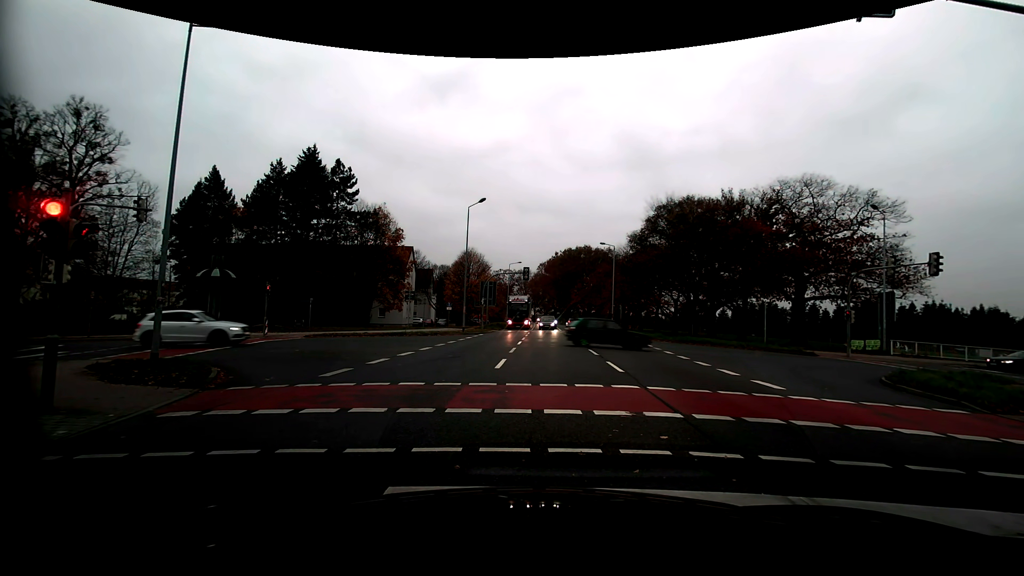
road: primary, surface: asphalt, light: Day
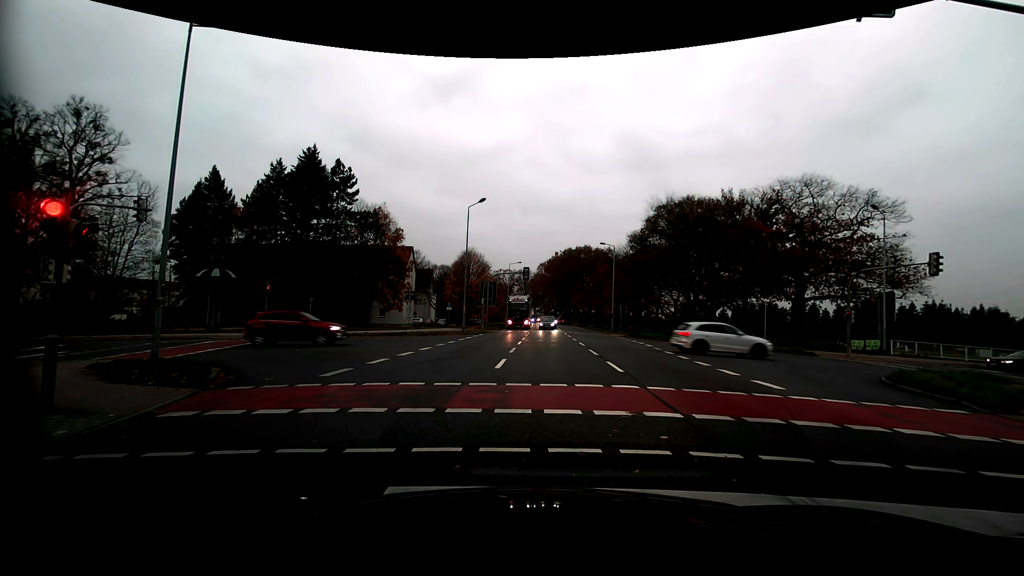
(0.0, 0.0) m; 0°
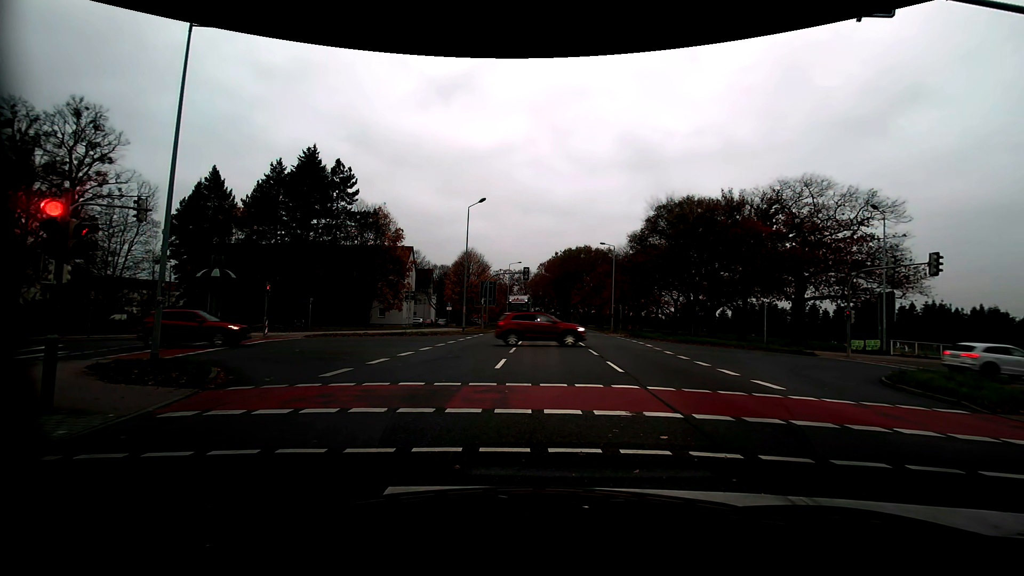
(0.0, 0.0) m; 0°
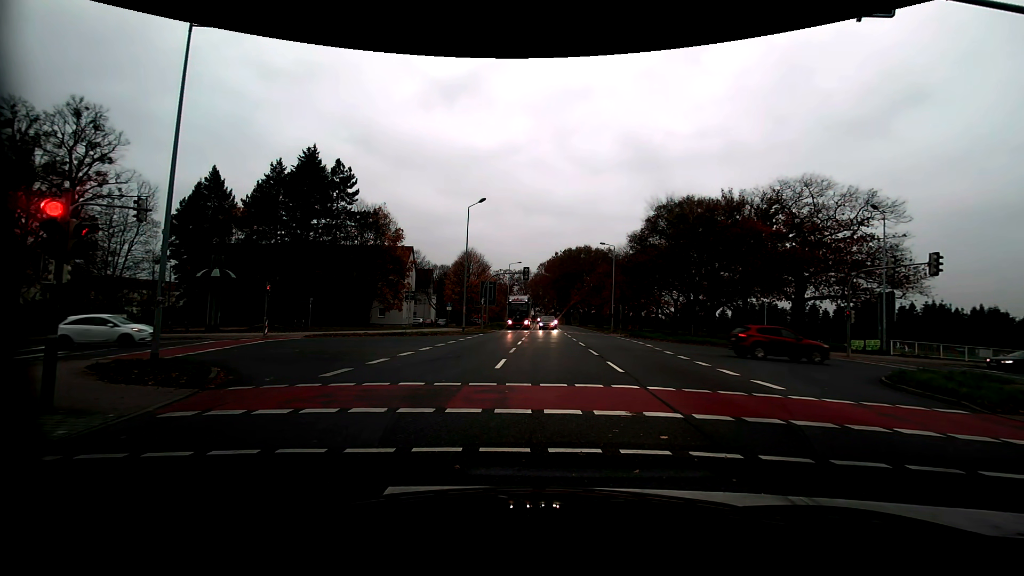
(0.0, 0.0) m; 0°
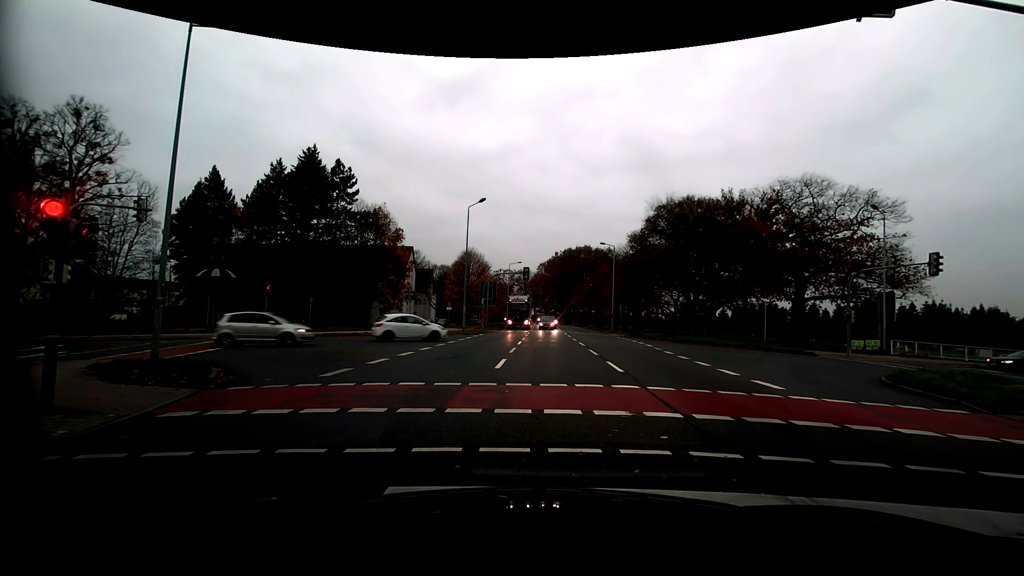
(0.0, 0.0) m; 0°
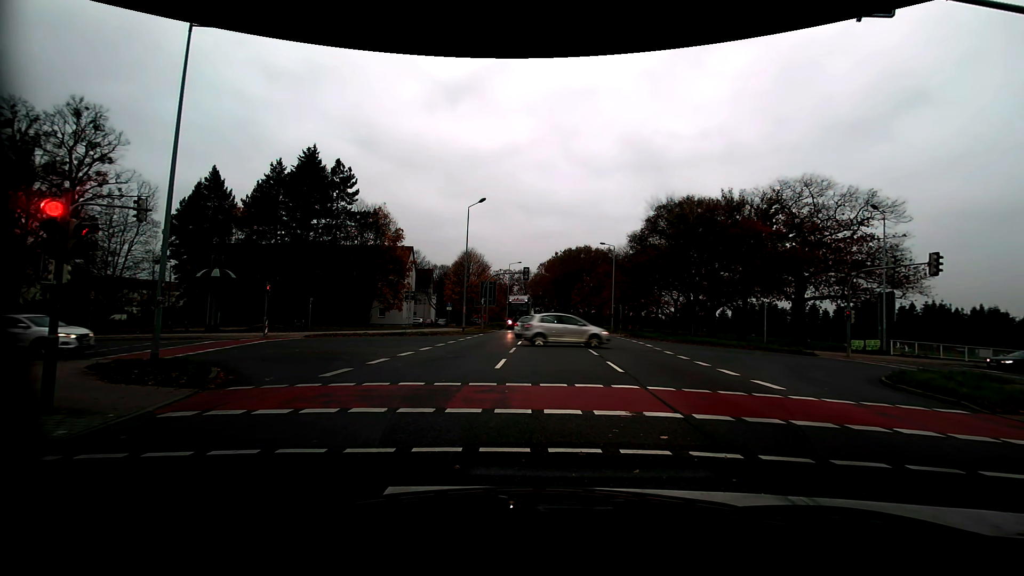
(0.0, 0.0) m; 0°
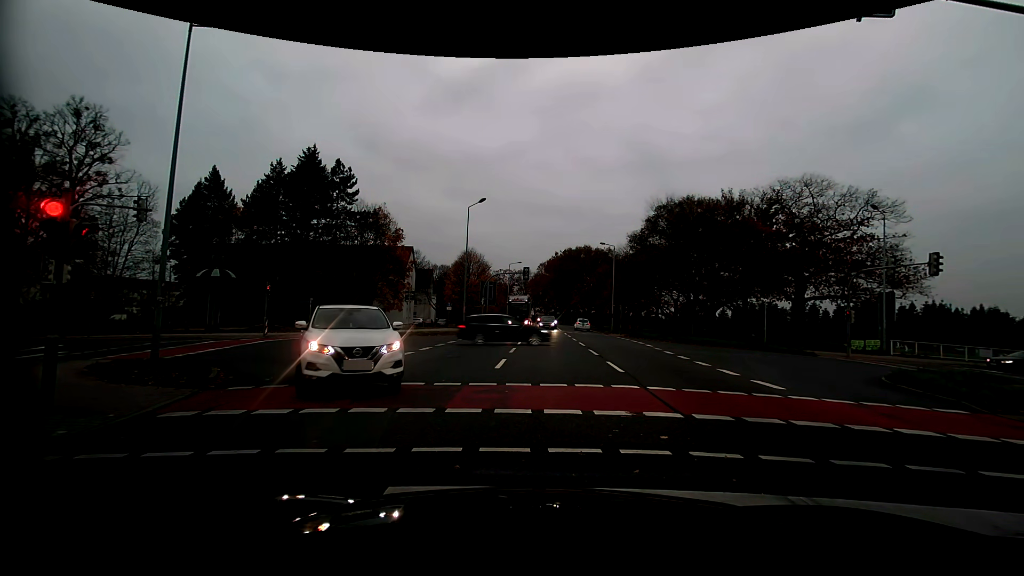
(0.0, 0.0) m; 0°
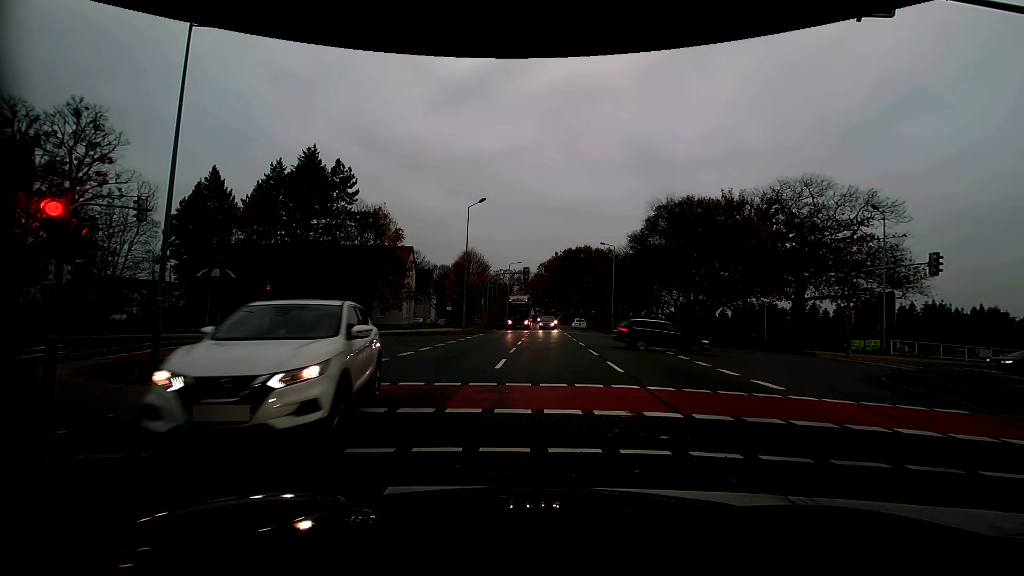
(0.0, 0.0) m; 0°
(0, +10) (+1, +20) (-2, +29) (-12, +31) (-22, +29) (-31, +26) (-41, +23) (-50, +19) (-59, +15) (-69, +12) m
